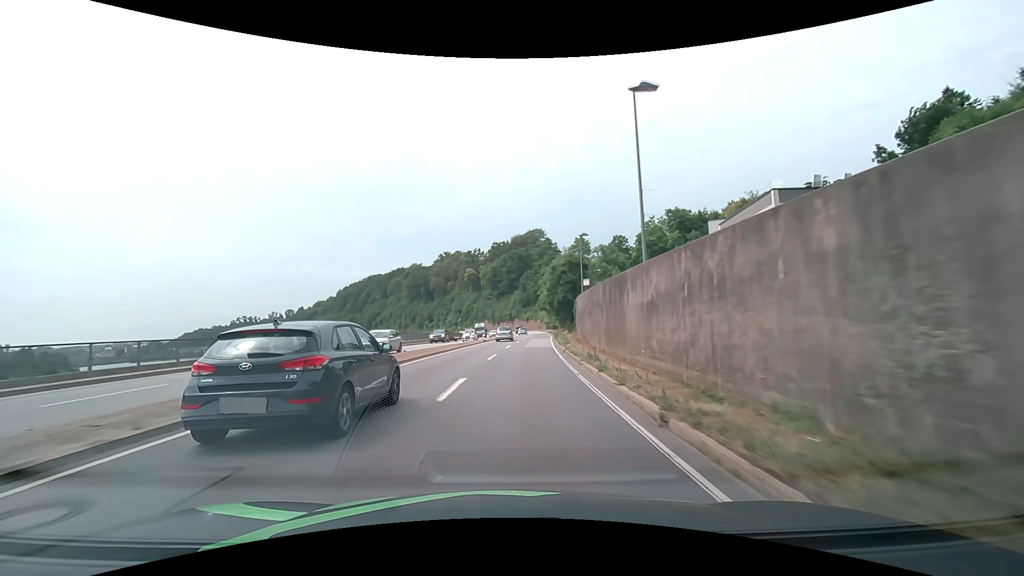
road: primary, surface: asphalt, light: Day
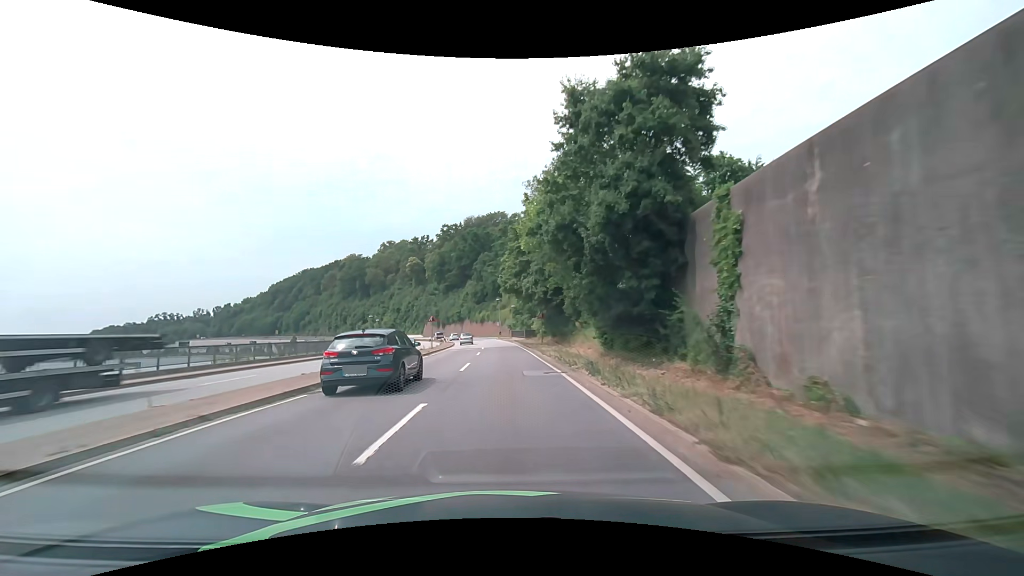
(+2.9, +52.5) m; +5°
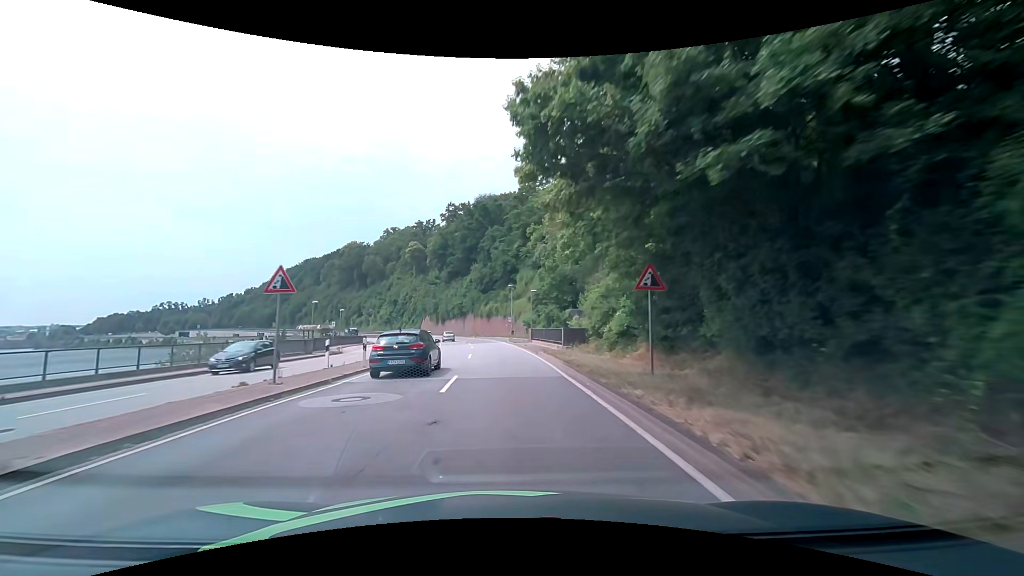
(-0.3, +31.0) m; -1°
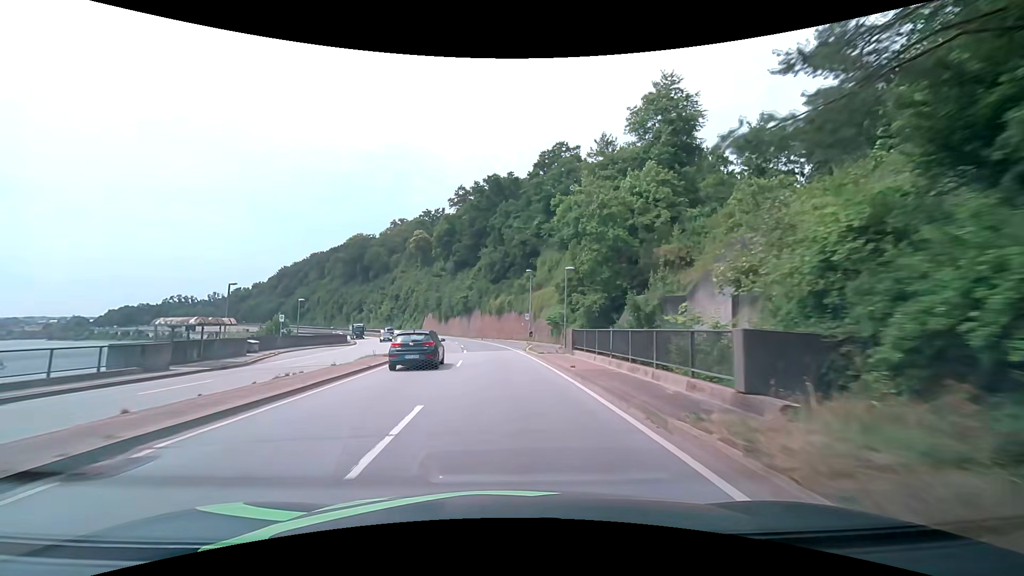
(-0.4, +20.5) m; -1°
